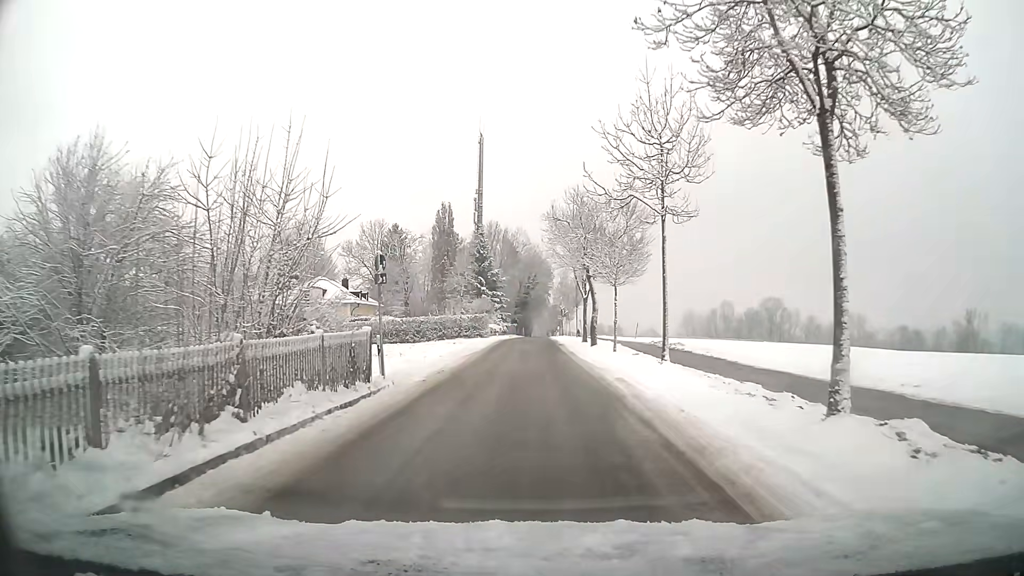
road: residential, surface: asphalt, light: Day
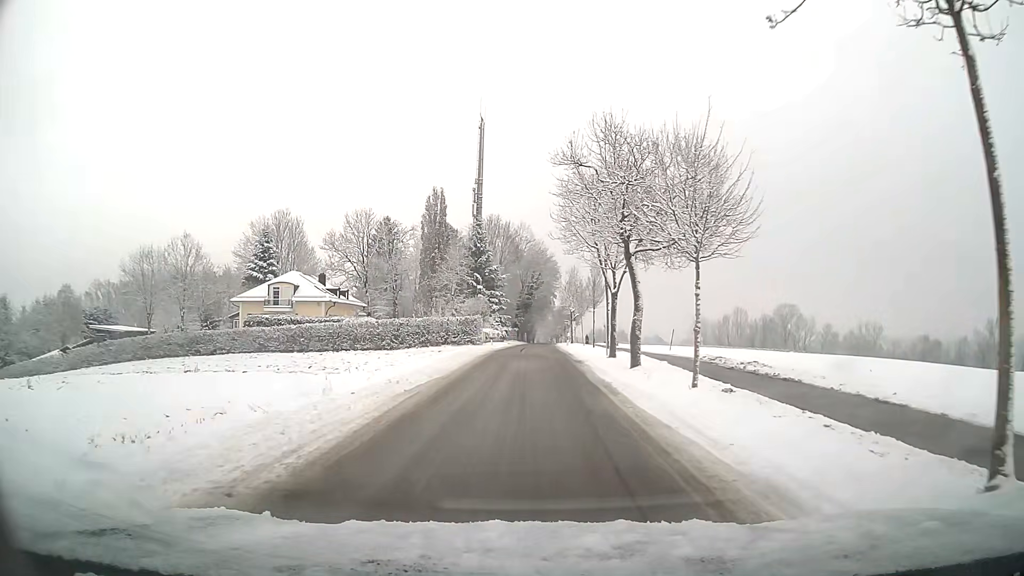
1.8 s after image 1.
(0.0, +13.2) m; -1°
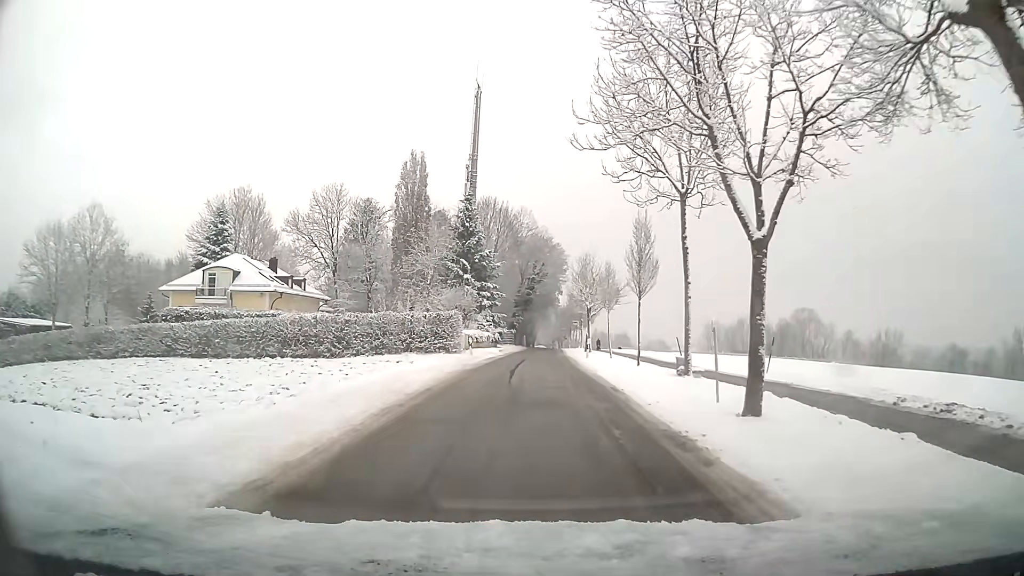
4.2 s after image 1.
(0.0, +18.3) m; 0°
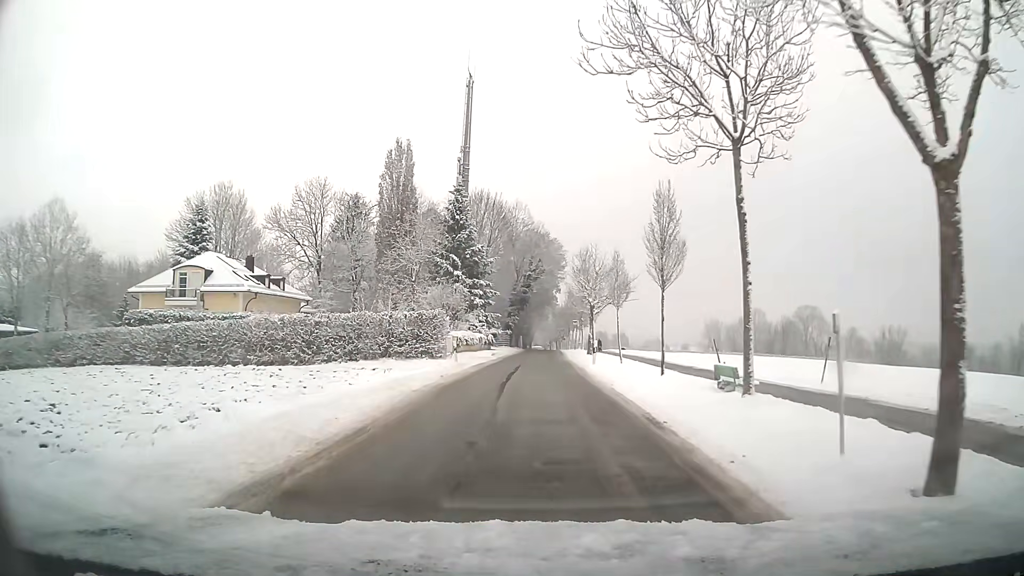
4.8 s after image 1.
(0.0, +5.5) m; 0°
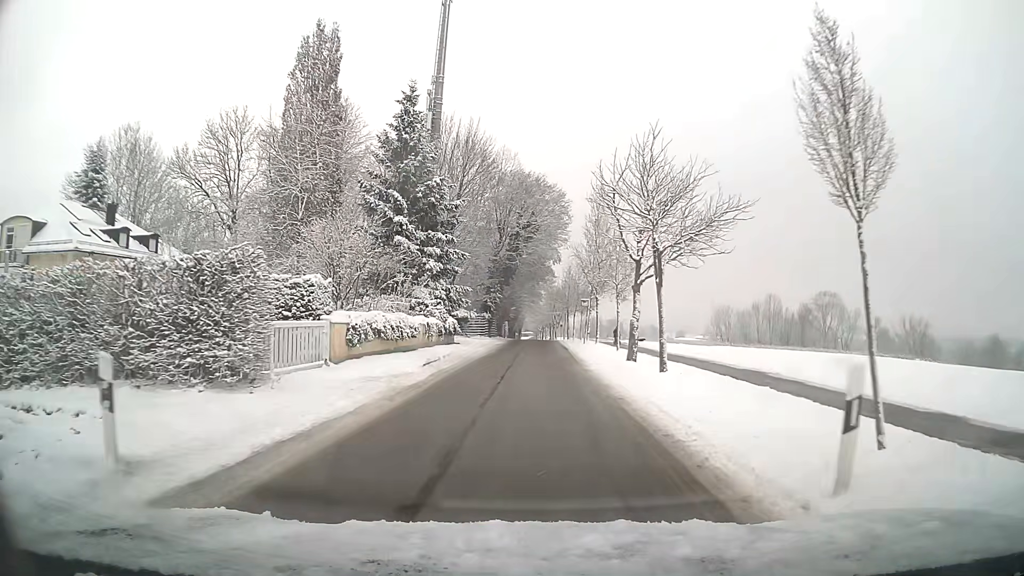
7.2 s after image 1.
(+0.1, +23.7) m; +1°
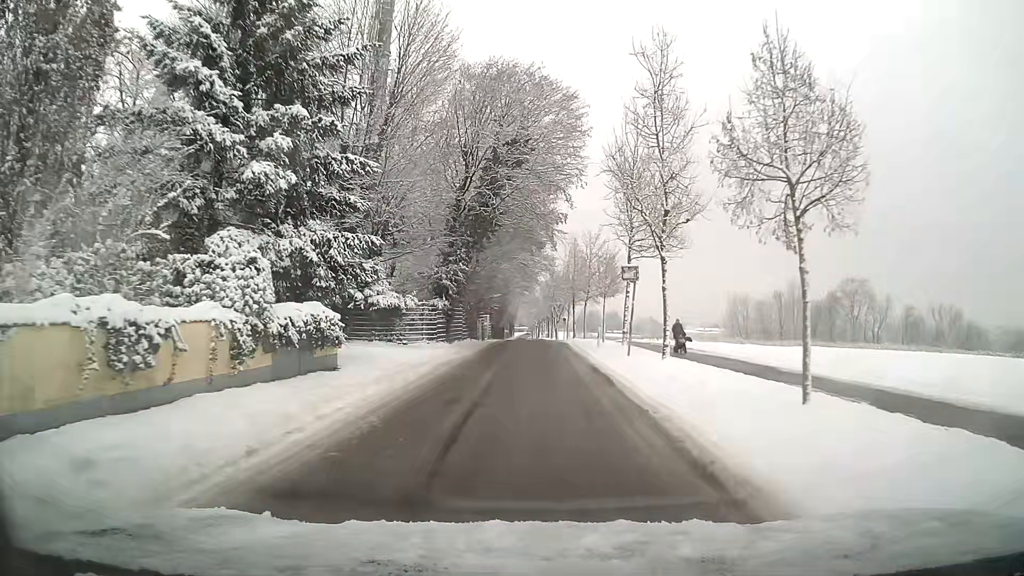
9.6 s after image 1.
(+0.1, +24.0) m; 0°
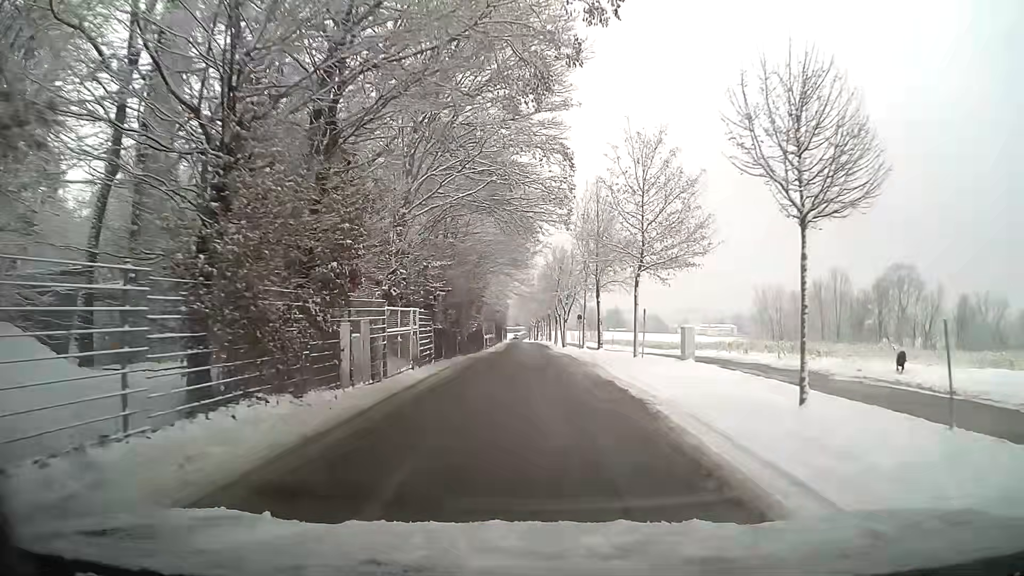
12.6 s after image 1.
(0.0, +29.6) m; 0°
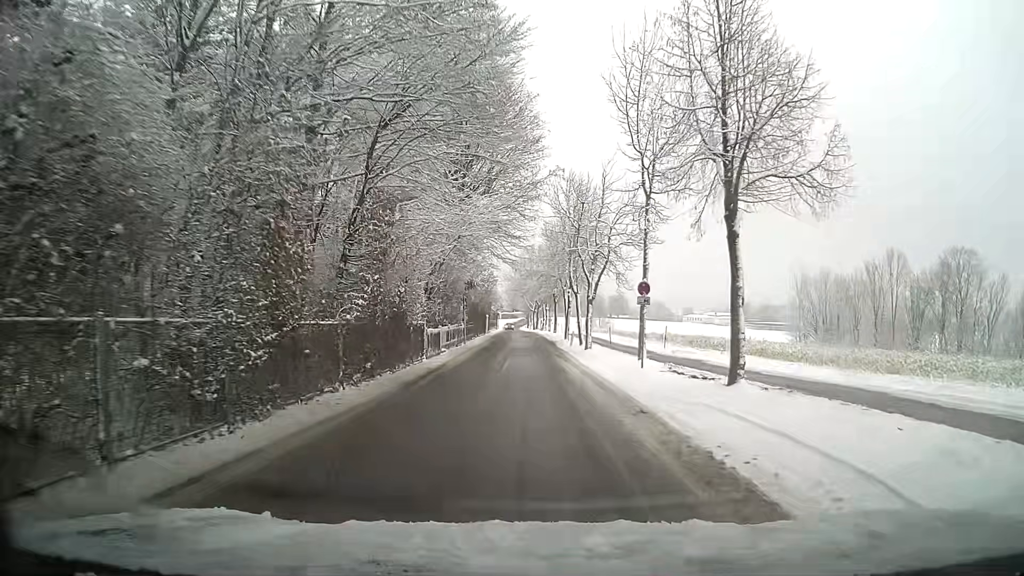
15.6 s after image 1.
(-0.1, +27.4) m; -1°
(0, +10) (0, +20) (+1, +30) (+1, +40) (+1, +50) (+1, +60) (+1, +70) (+1, +80) (+1, +90) (0, +100) m
